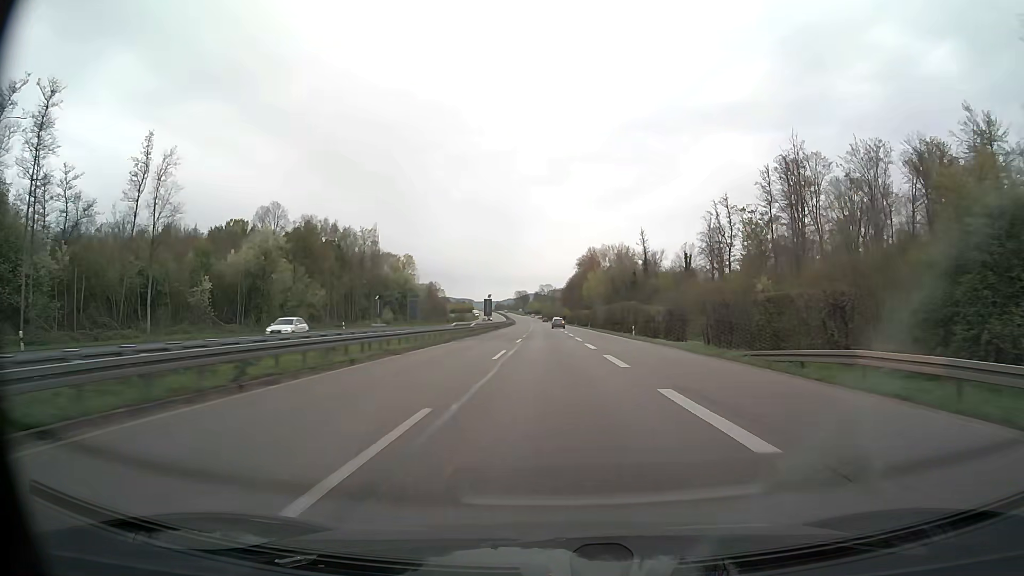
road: trunk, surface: asphalt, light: Day
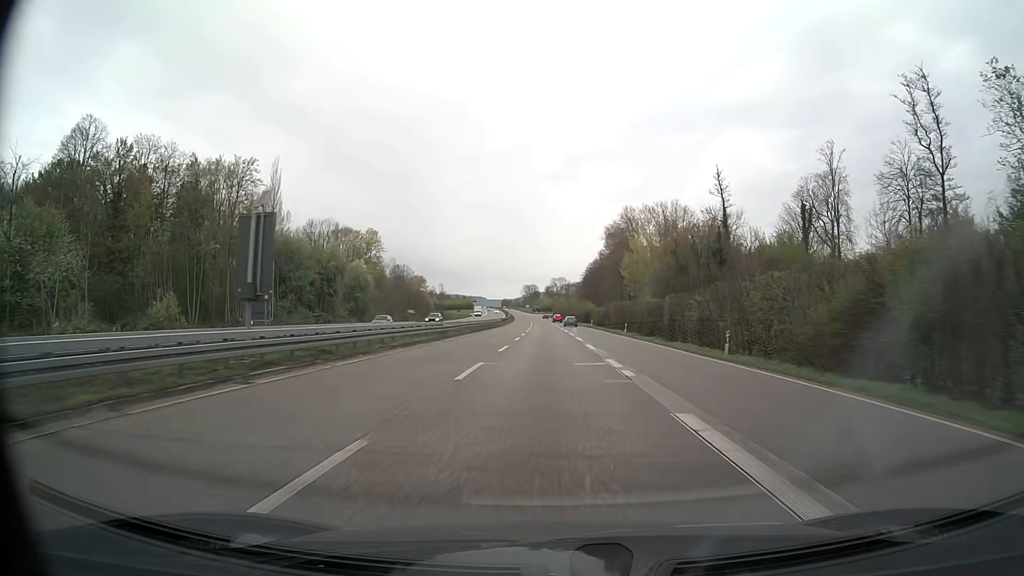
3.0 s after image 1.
(-0.5, +75.0) m; -1°
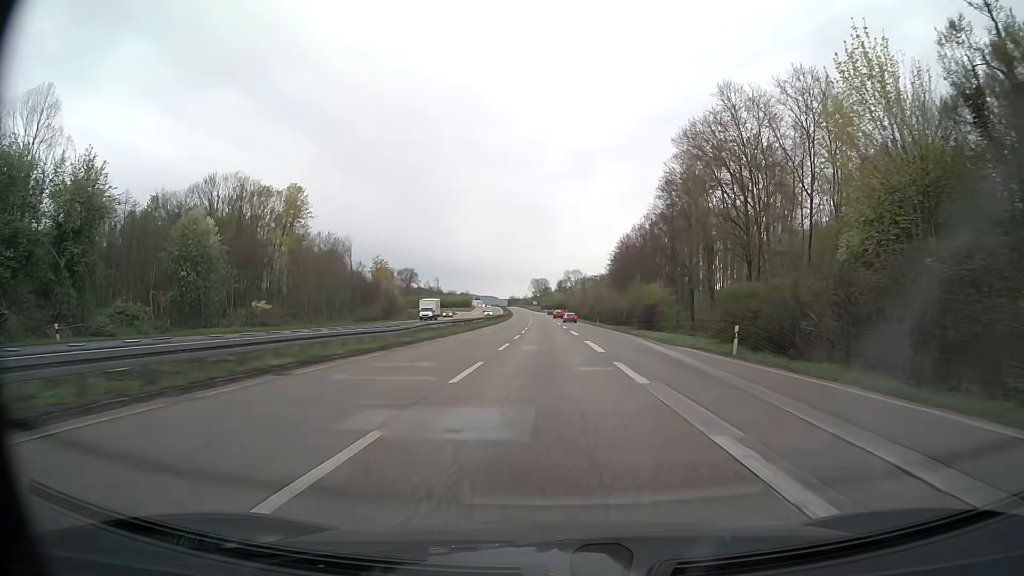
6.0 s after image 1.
(-0.6, +73.5) m; -1°
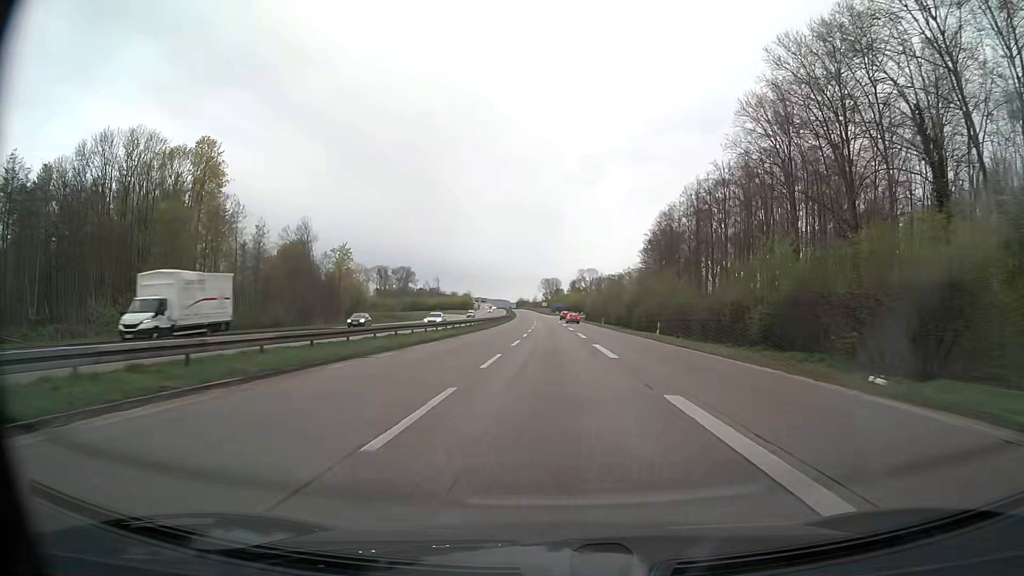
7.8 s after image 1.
(-0.4, +43.5) m; -1°
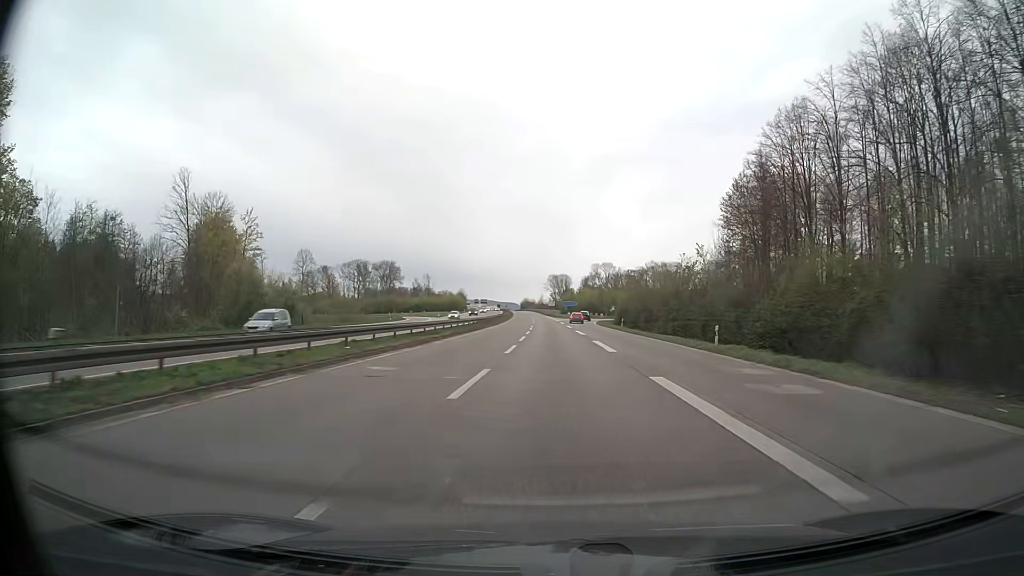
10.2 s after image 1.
(-0.3, +57.2) m; -1°
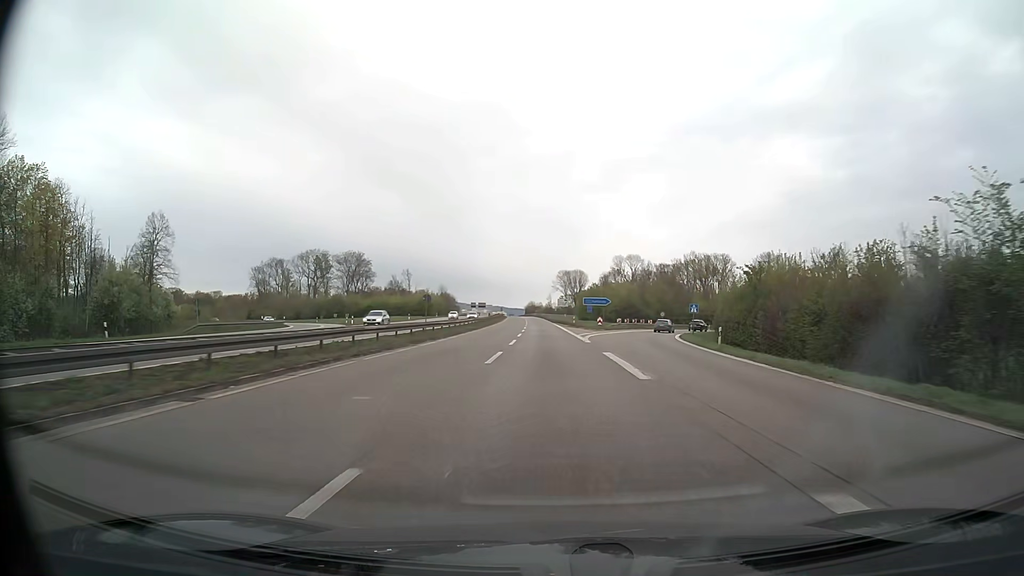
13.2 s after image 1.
(-0.6, +70.5) m; -1°
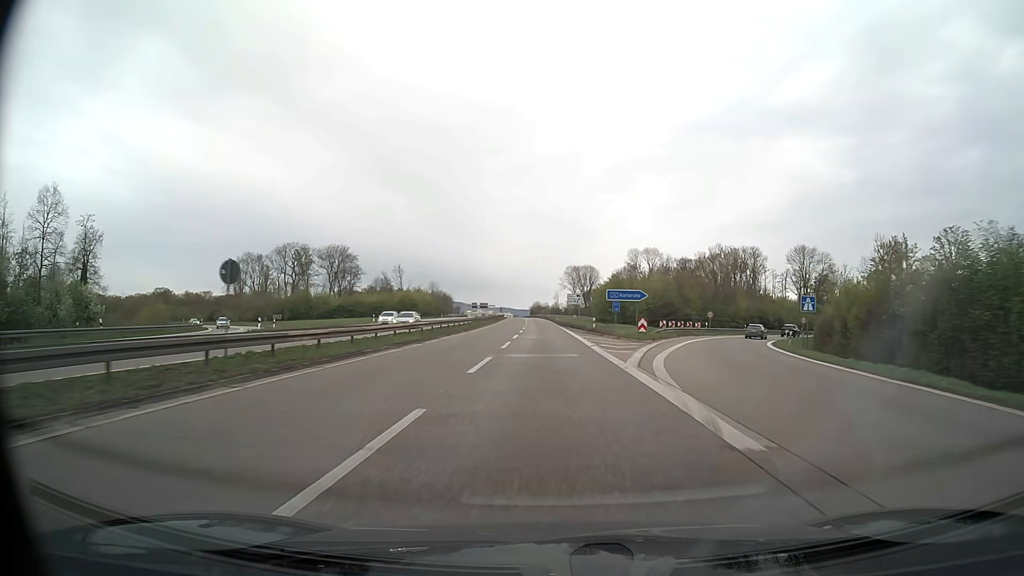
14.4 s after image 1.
(-0.2, +28.0) m; -1°
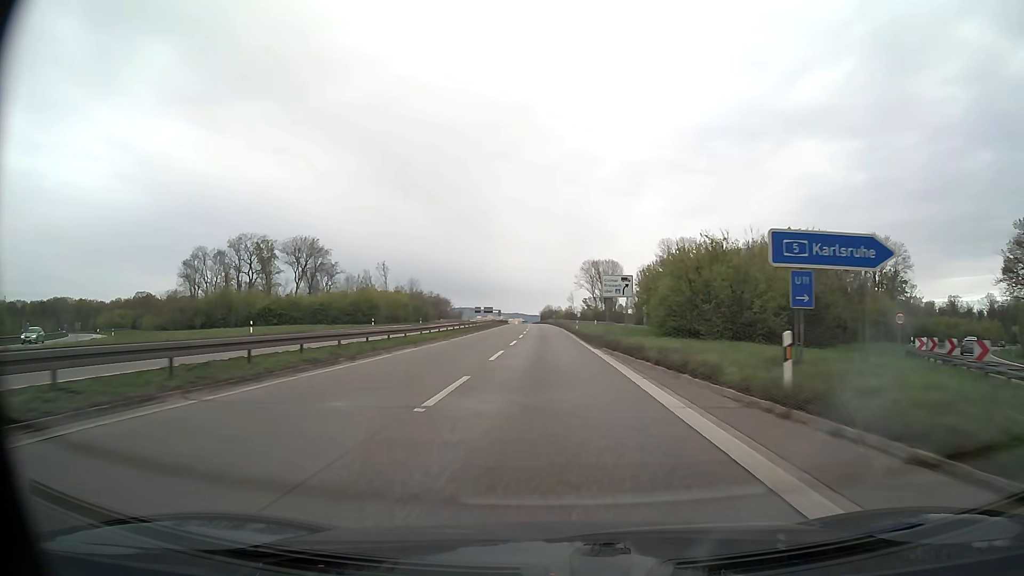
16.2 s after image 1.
(-0.3, +41.9) m; -1°
(0, +10) (0, +20) (0, +30) (0, +40) (-1, +50) (-1, +60) (-1, +70) (-1, +80) (-2, +90) (-2, +100) m
